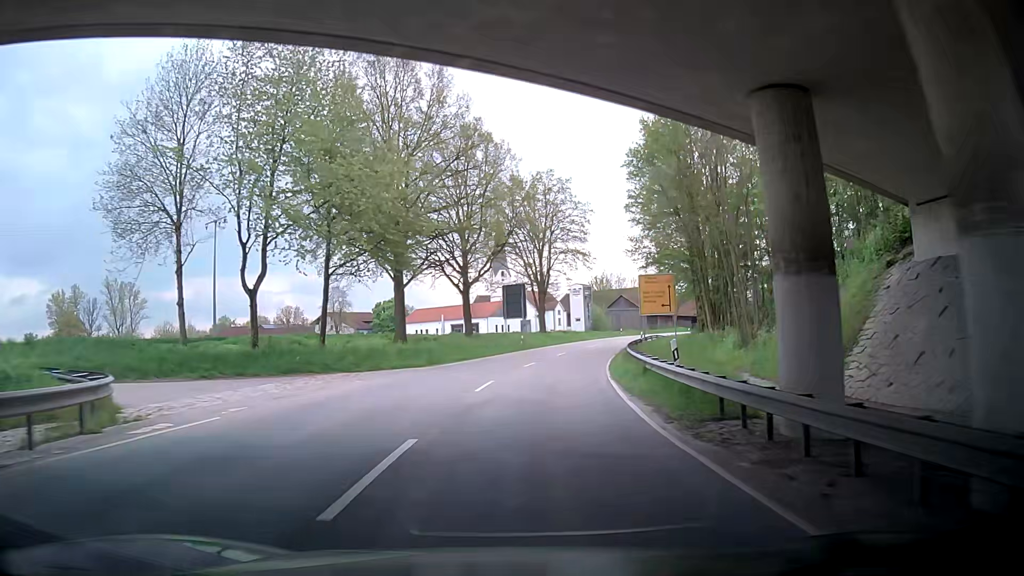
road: tertiary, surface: asphalt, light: Day
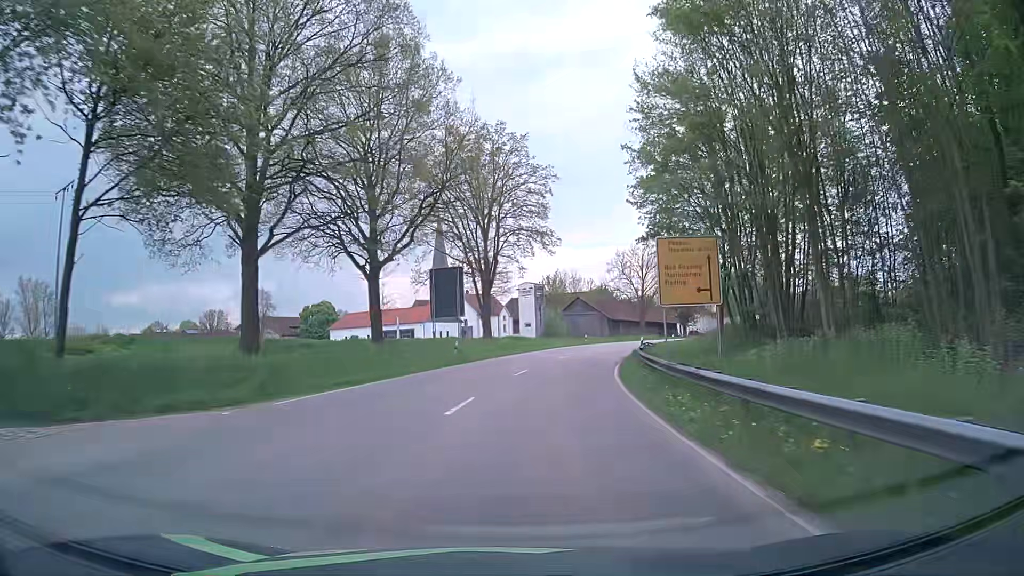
(-0.1, +18.2) m; +4°
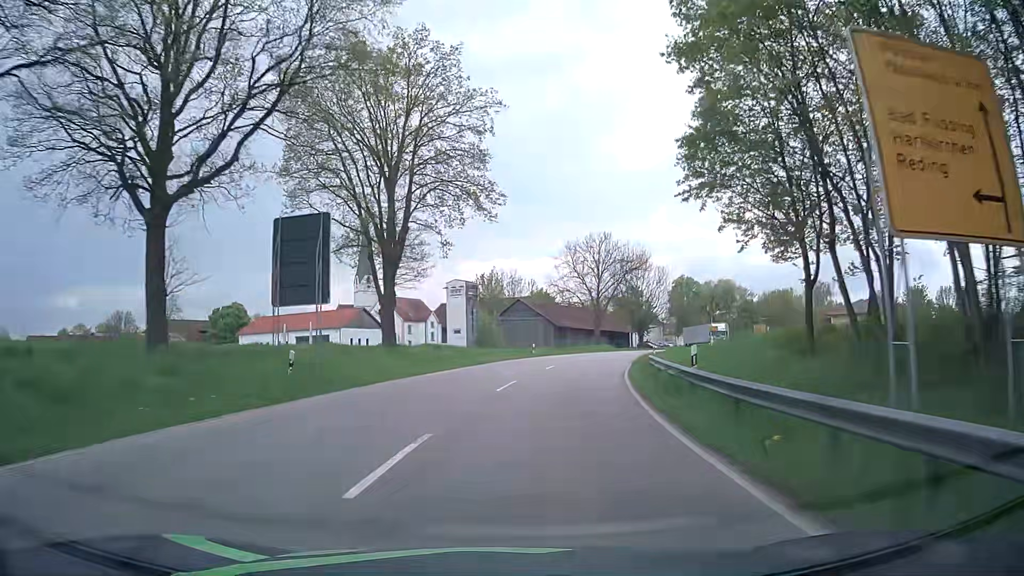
(+1.0, +18.3) m; +5°
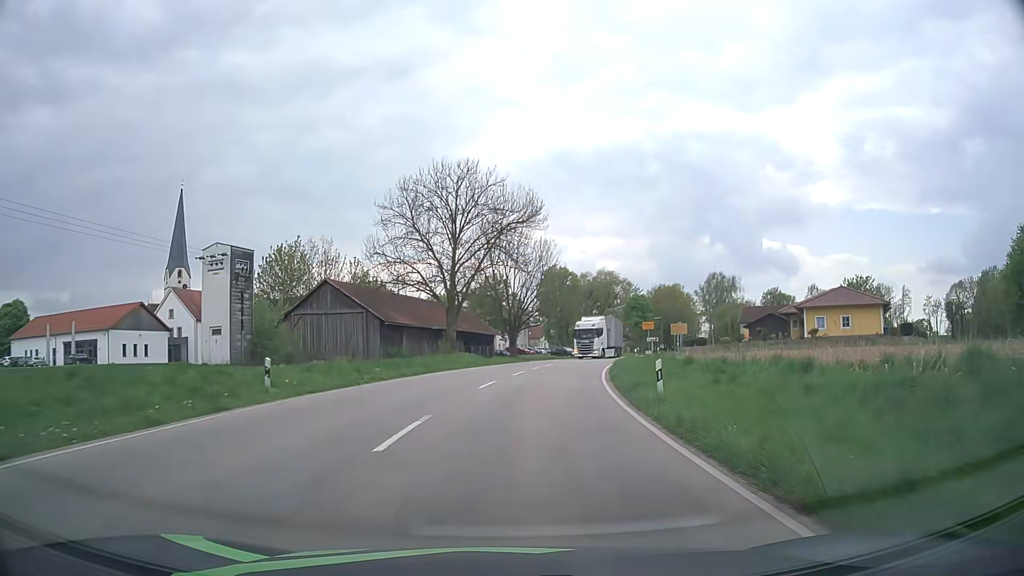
(+4.4, +34.3) m; +14°
